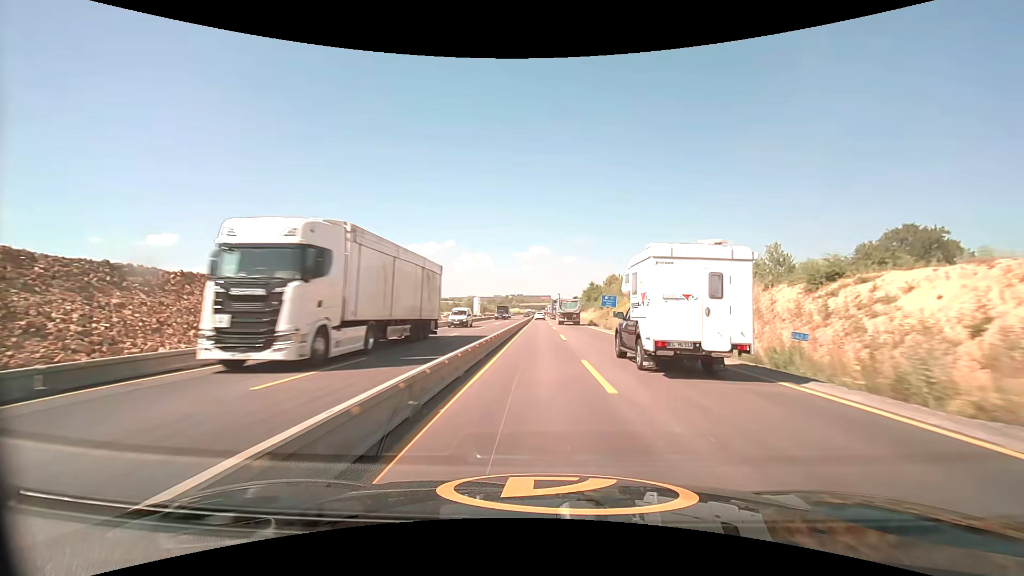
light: Day
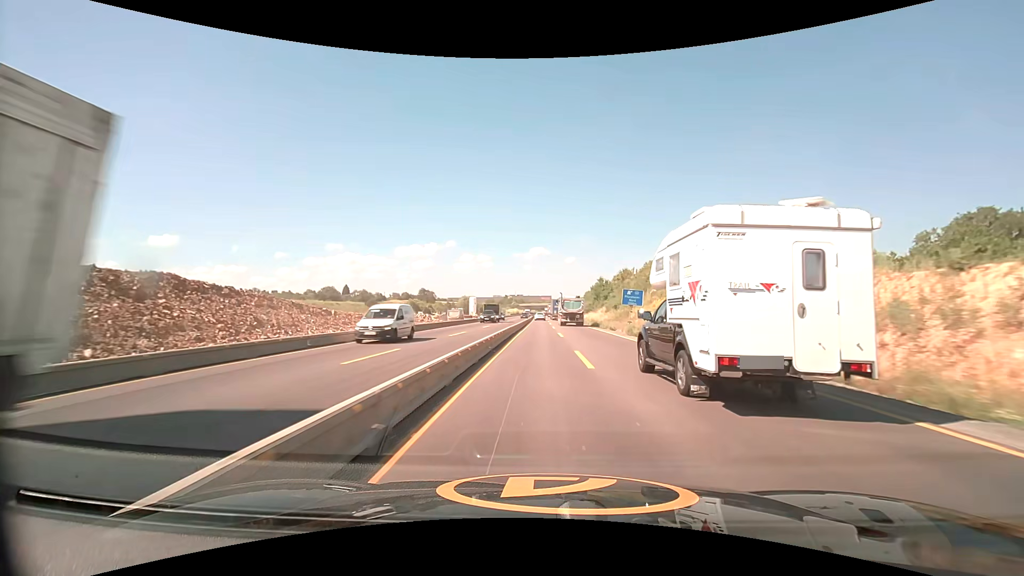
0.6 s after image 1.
(0.0, +13.4) m; 0°
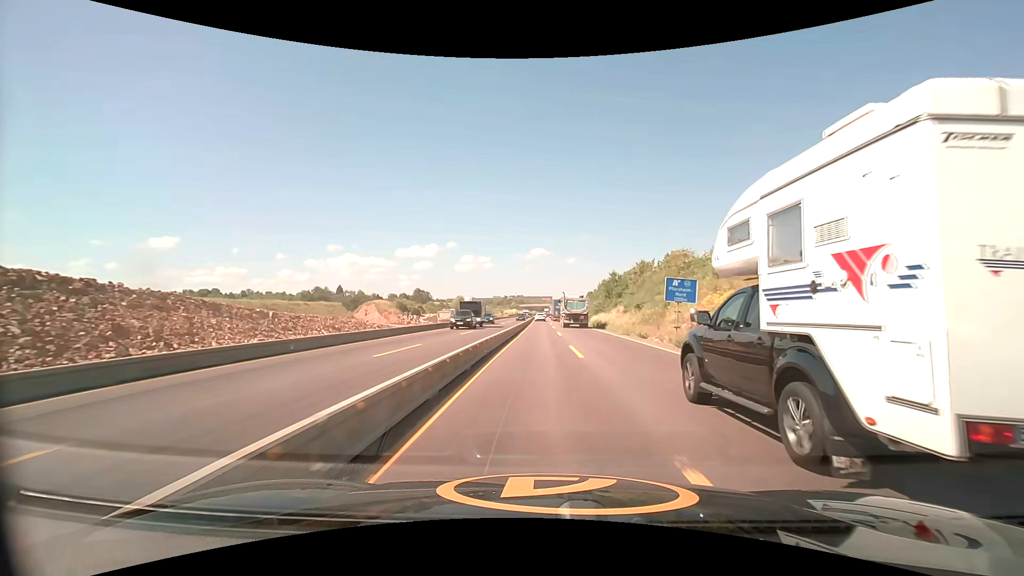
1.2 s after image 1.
(0.0, +13.4) m; 0°
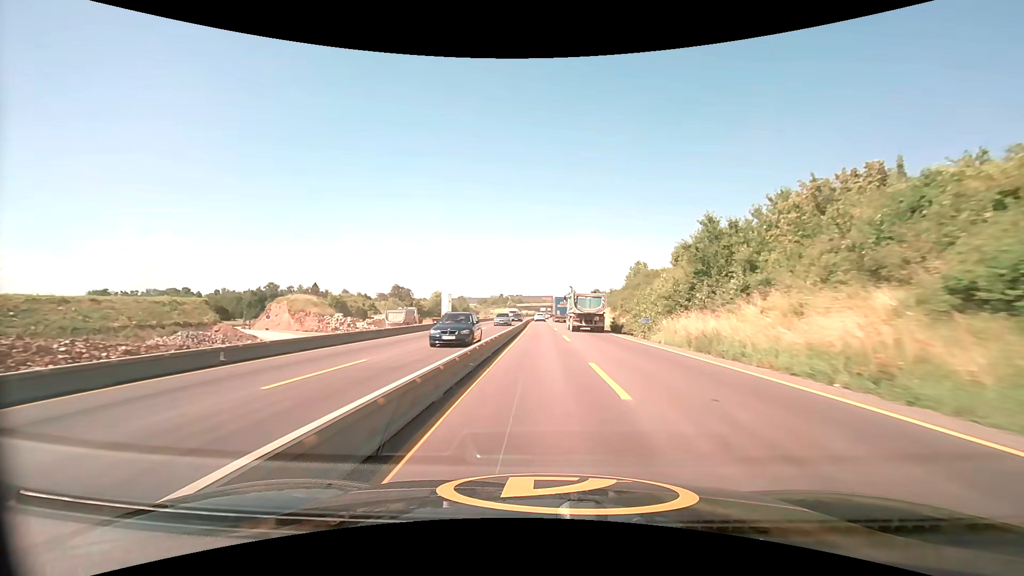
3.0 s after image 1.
(-0.1, +40.3) m; 0°
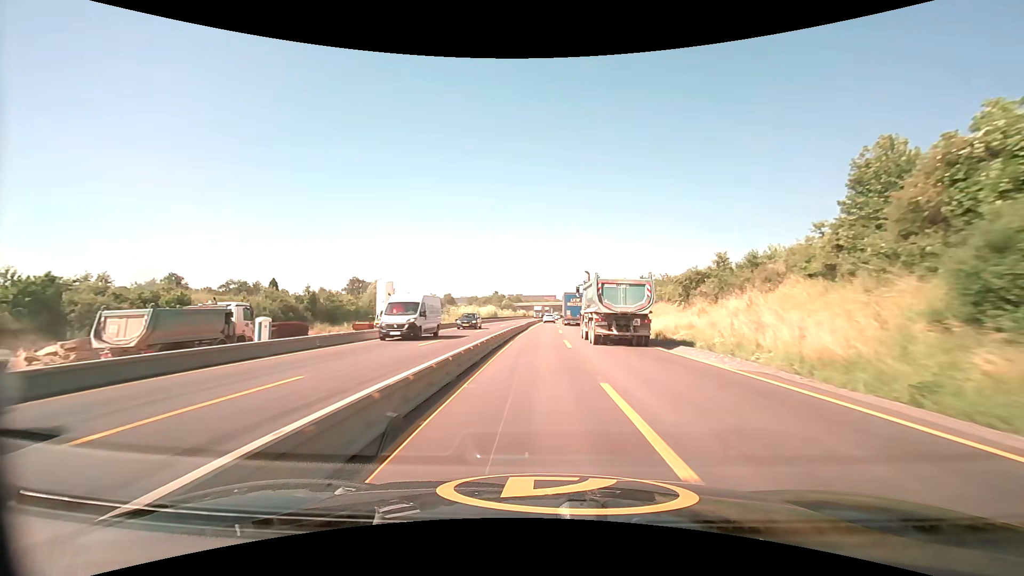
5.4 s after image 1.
(0.0, +53.8) m; 0°
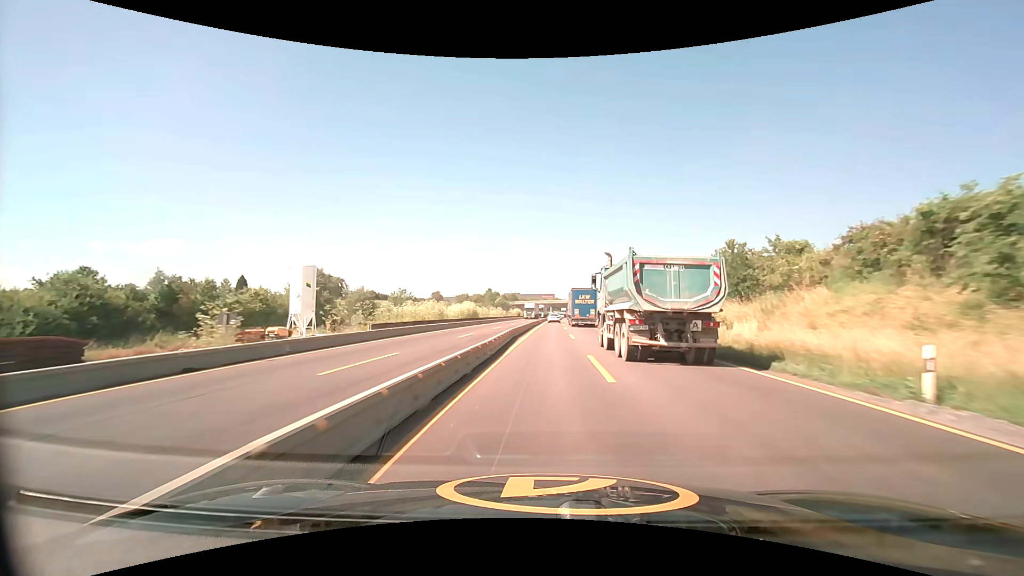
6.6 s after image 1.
(0.0, +26.9) m; 0°
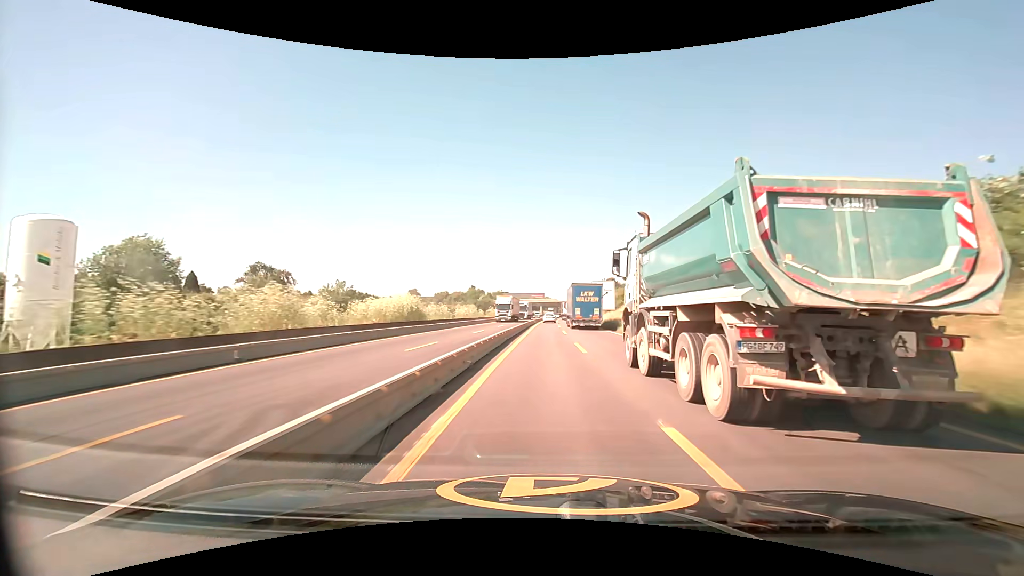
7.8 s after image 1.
(+0.3, +26.7) m; +1°
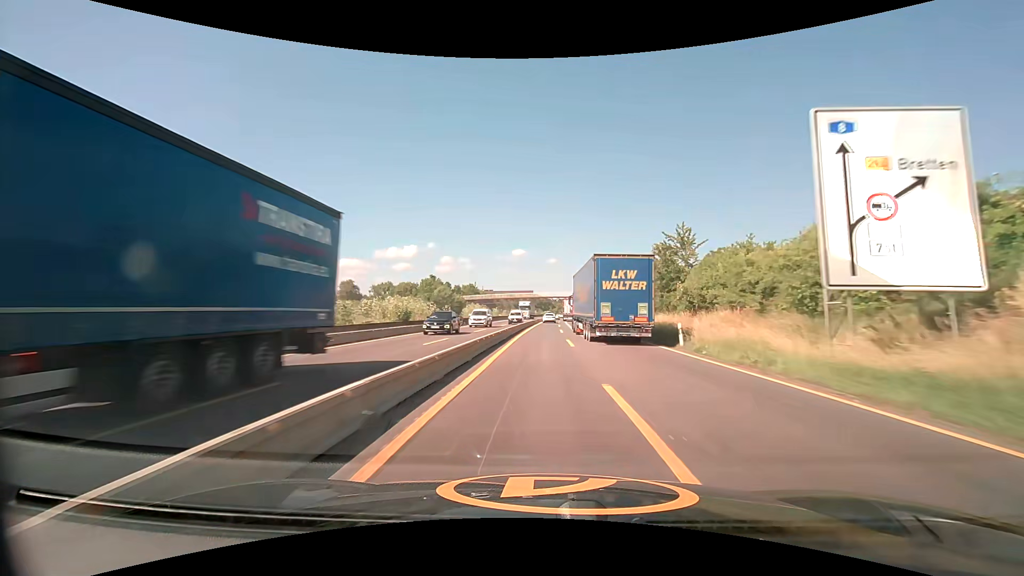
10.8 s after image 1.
(+1.1, +66.4) m; +1°
(0, +10) (0, +20) (0, +30) (0, +40) (0, +50) (0, +60) (+1, +70) (+1, +80) (+1, +90) (+2, +100) m
